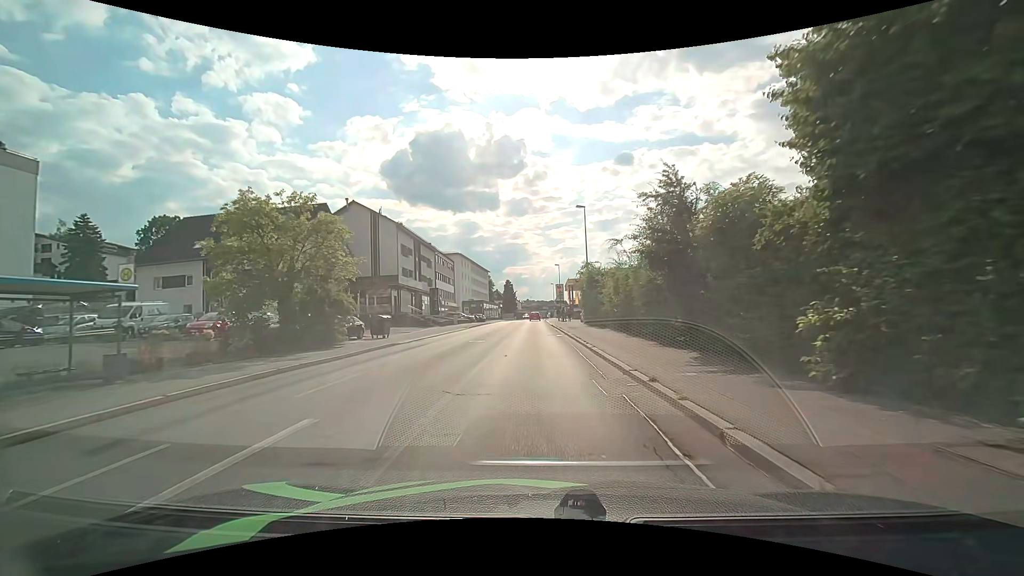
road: tertiary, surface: asphalt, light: Day
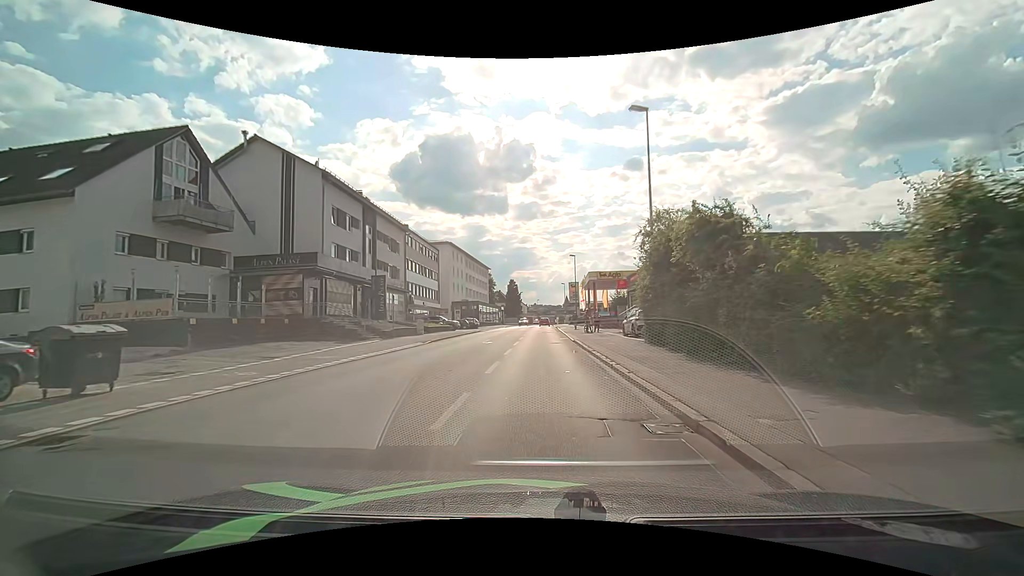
(0.0, +21.9) m; 0°
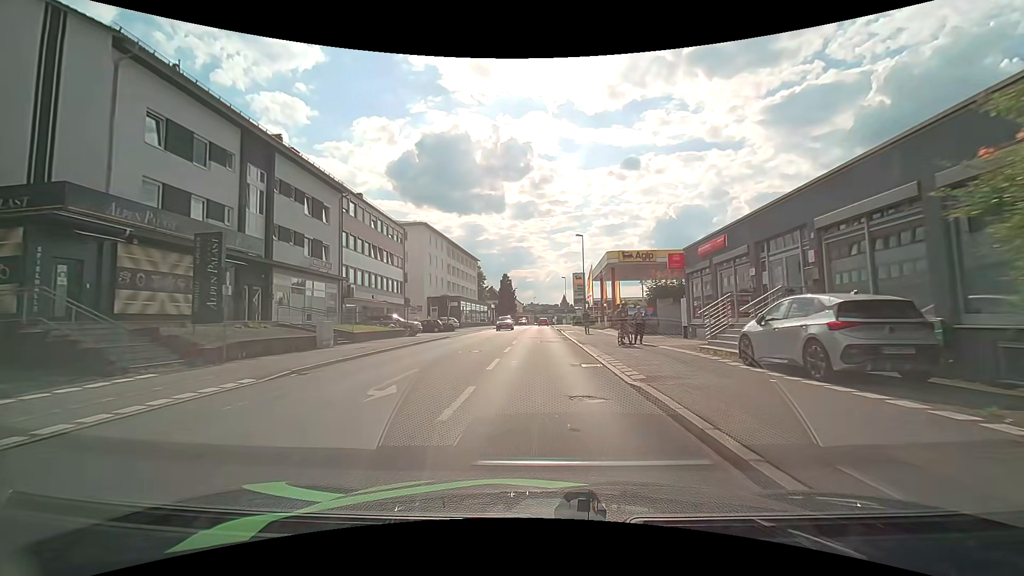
(0.0, +17.5) m; 0°
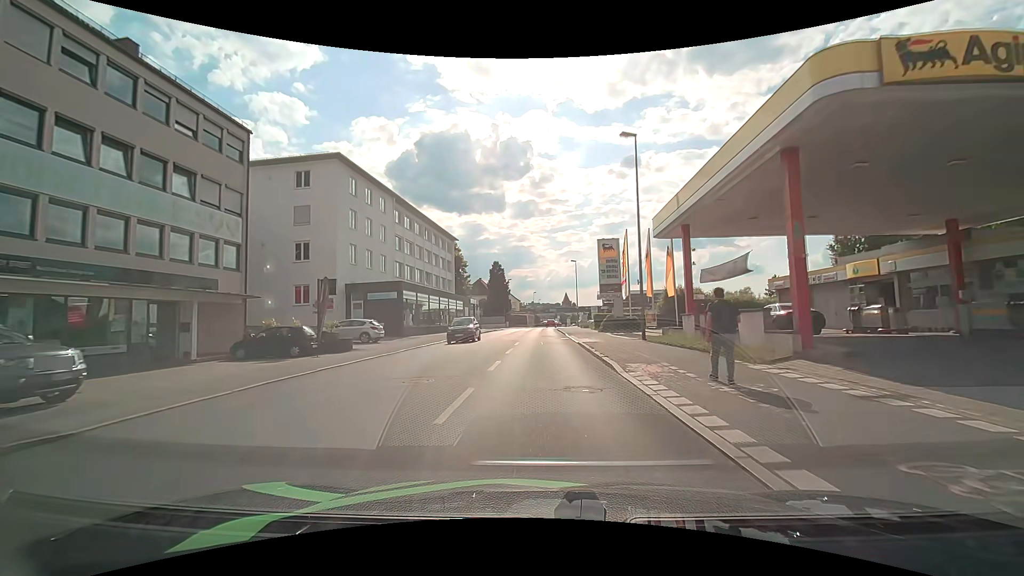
(+0.2, +30.5) m; 0°
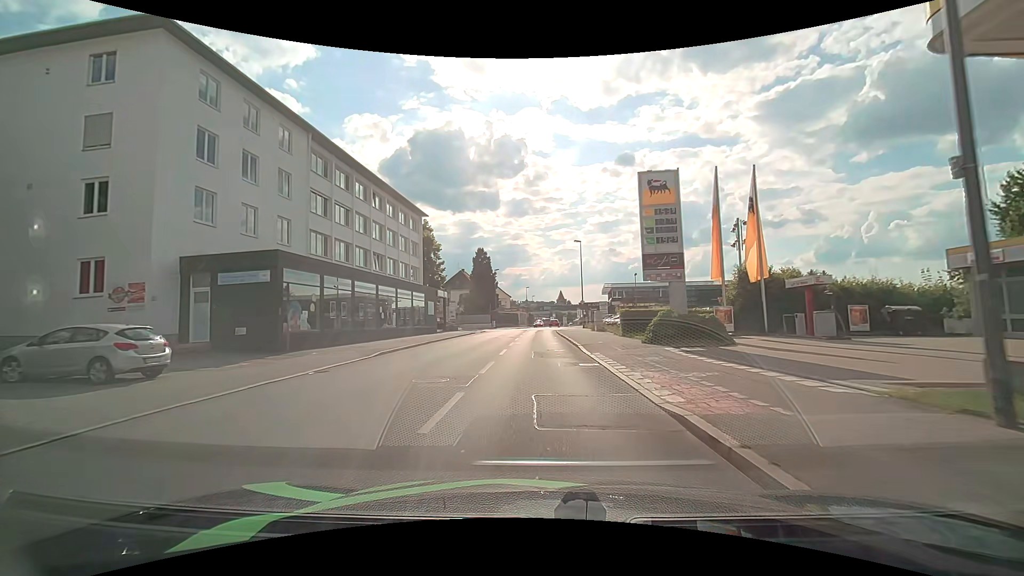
(+0.1, +18.6) m; +1°
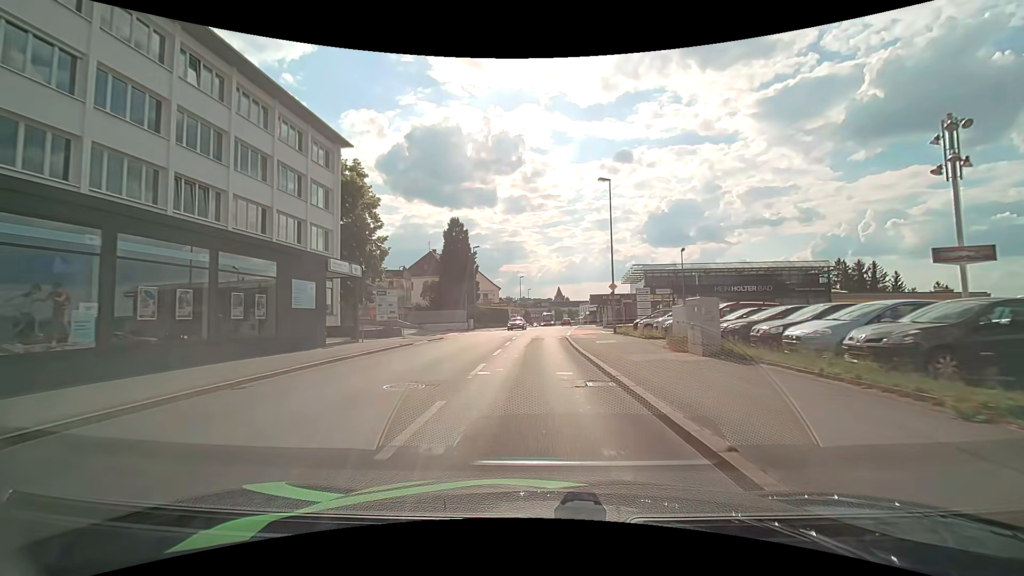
(0.0, +25.4) m; 0°
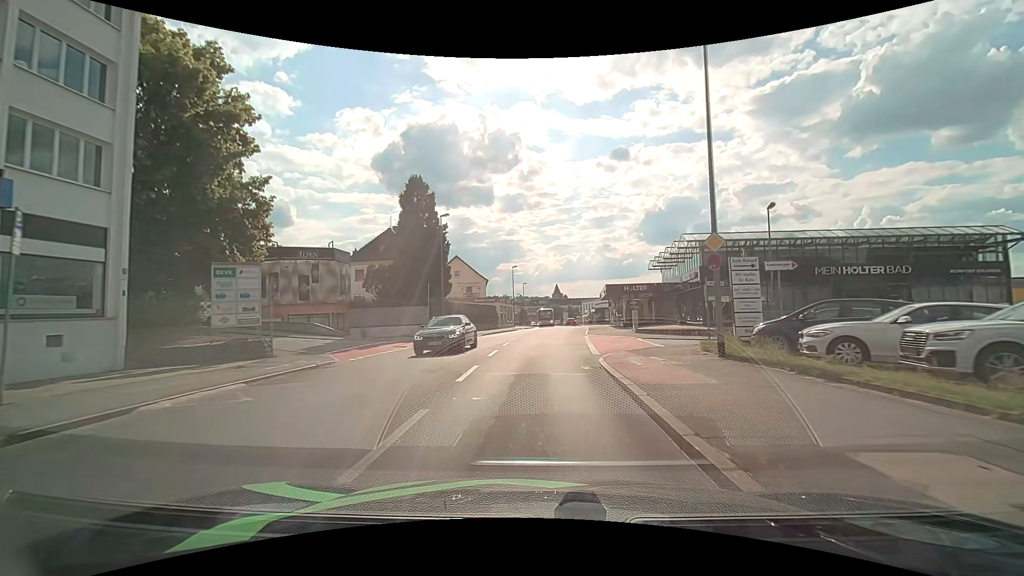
(0.0, +18.9) m; +1°
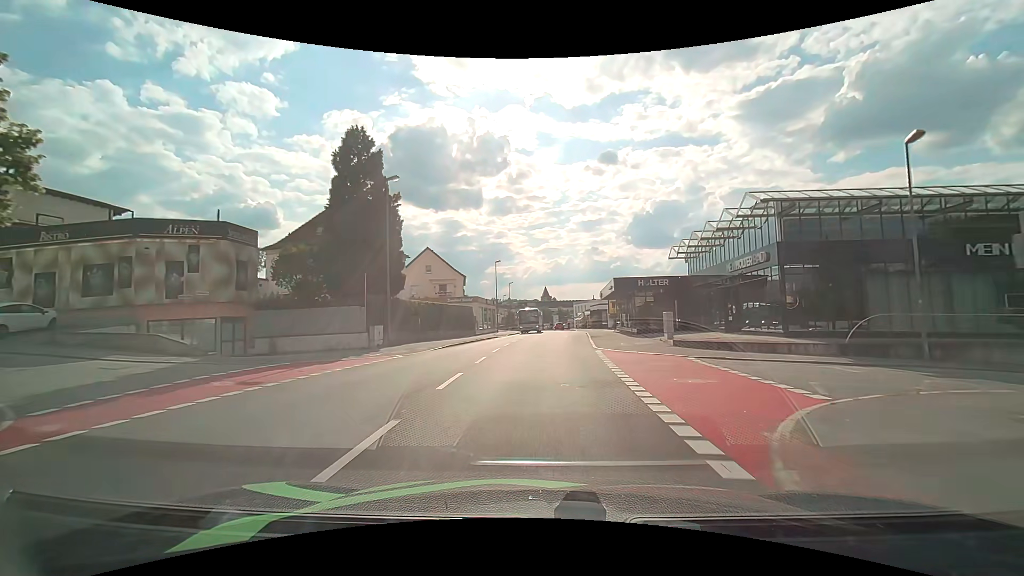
(+0.1, +12.4) m; +1°
(0, +10) (0, +20) (+1, +30) (+2, +40) (+2, +50) (+2, +60) (+3, +70) (+3, +80) (+4, +90) (+4, +100) m
